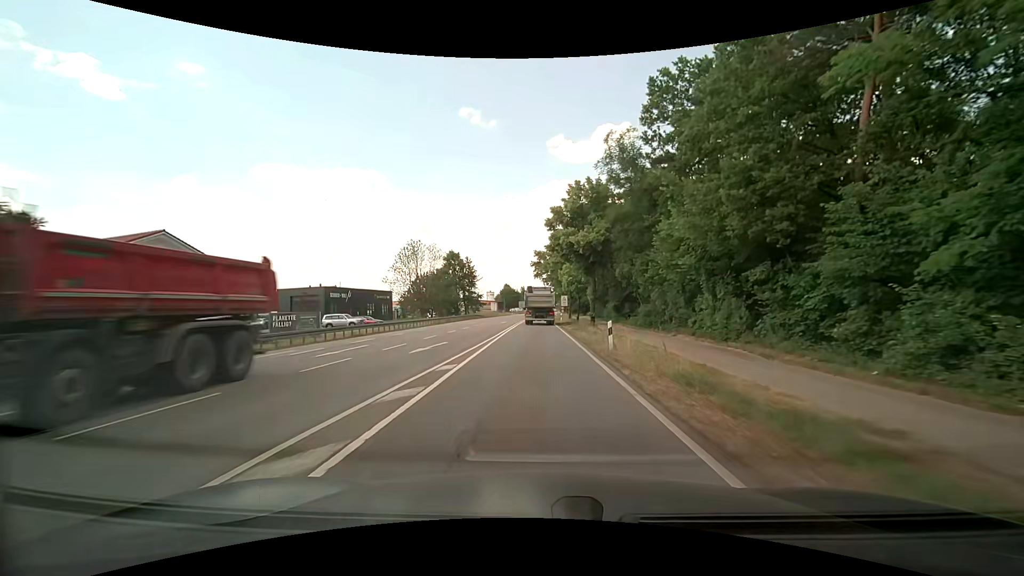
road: secondary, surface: asphalt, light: Day
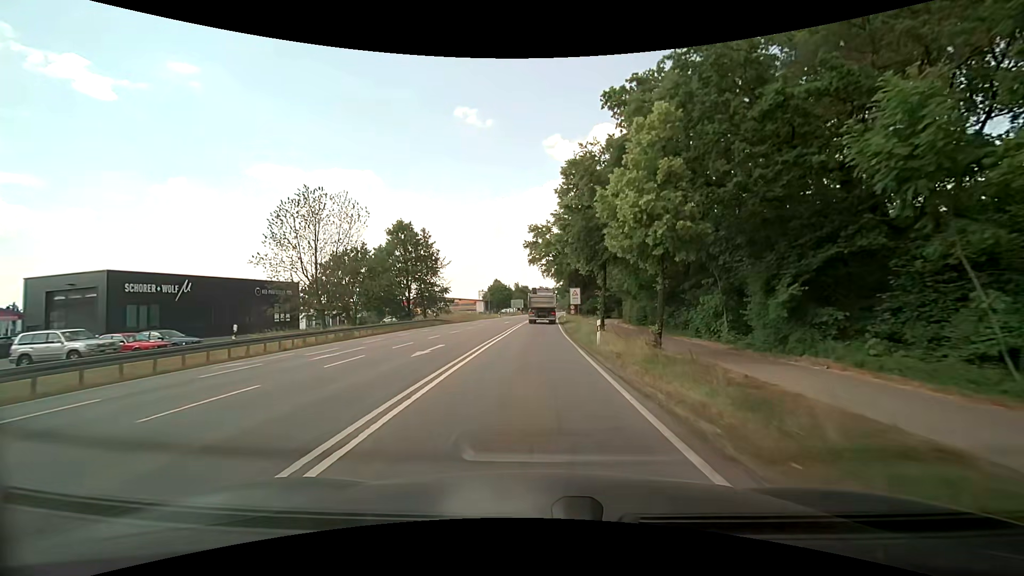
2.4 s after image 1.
(-0.2, +35.3) m; 0°
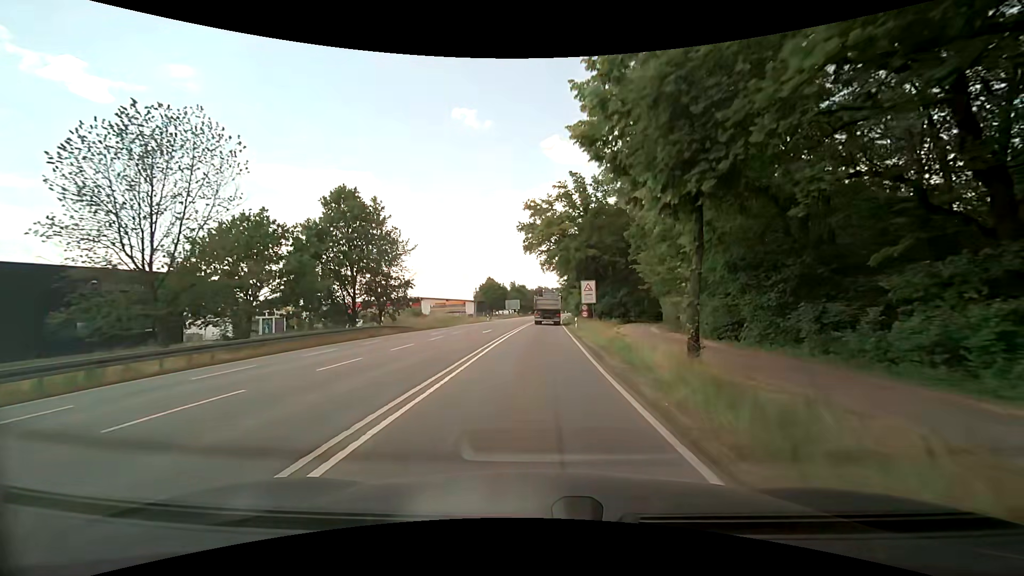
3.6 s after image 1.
(+0.1, +18.6) m; 0°
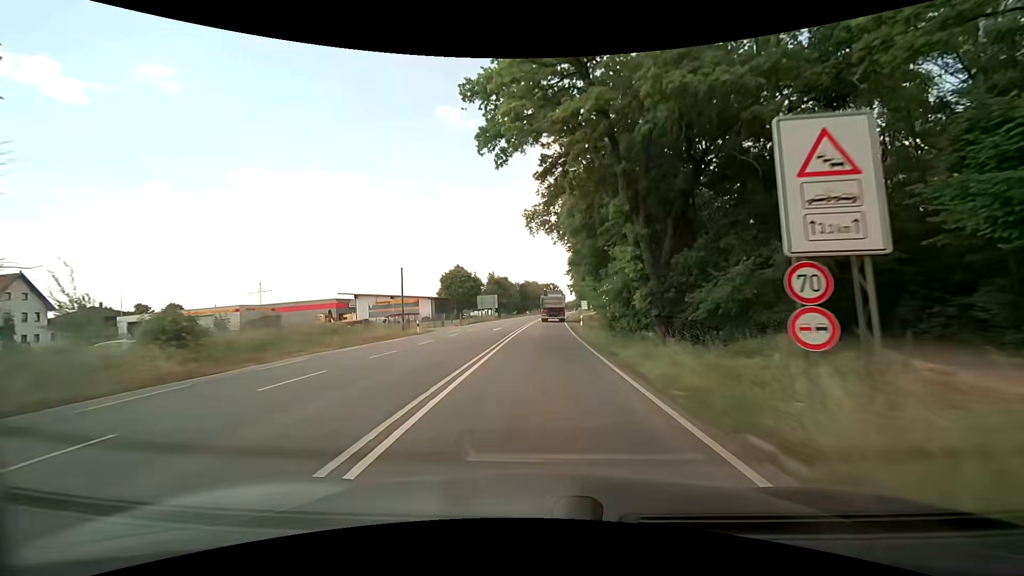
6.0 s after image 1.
(+0.3, +38.9) m; +1°
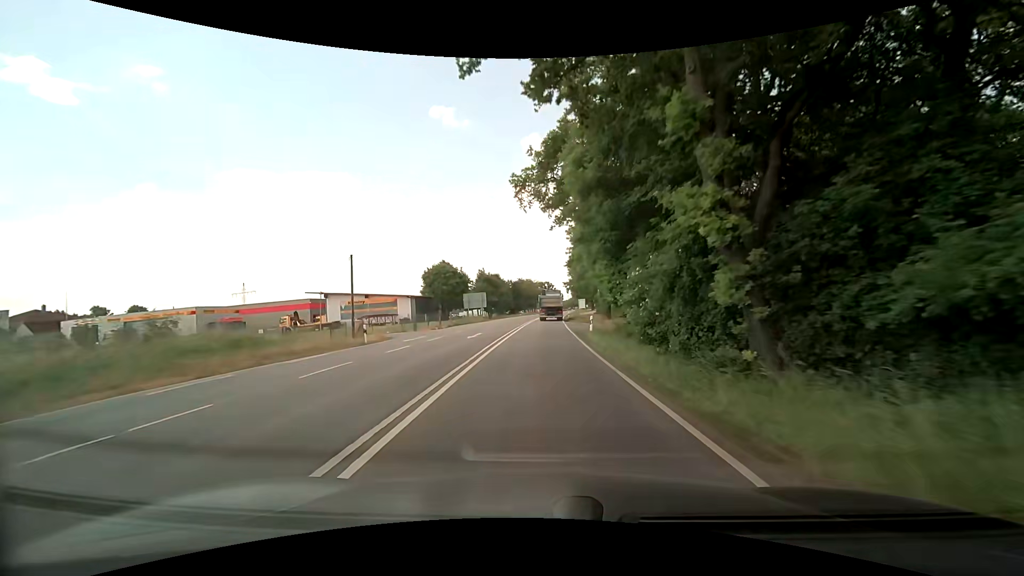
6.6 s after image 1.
(0.0, +10.1) m; 0°
(0, +10) (0, +20) (0, +30) (+1, +40) (+1, +50) (+1, +60) (+2, +70) (+2, +80) (+3, +90) (+4, +100) m
